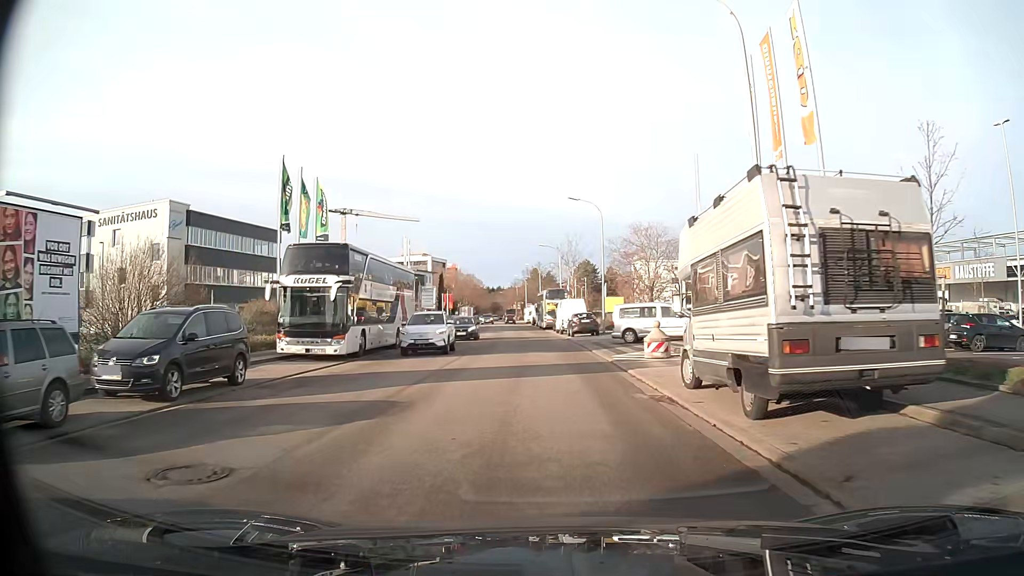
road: tertiary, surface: asphalt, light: Day
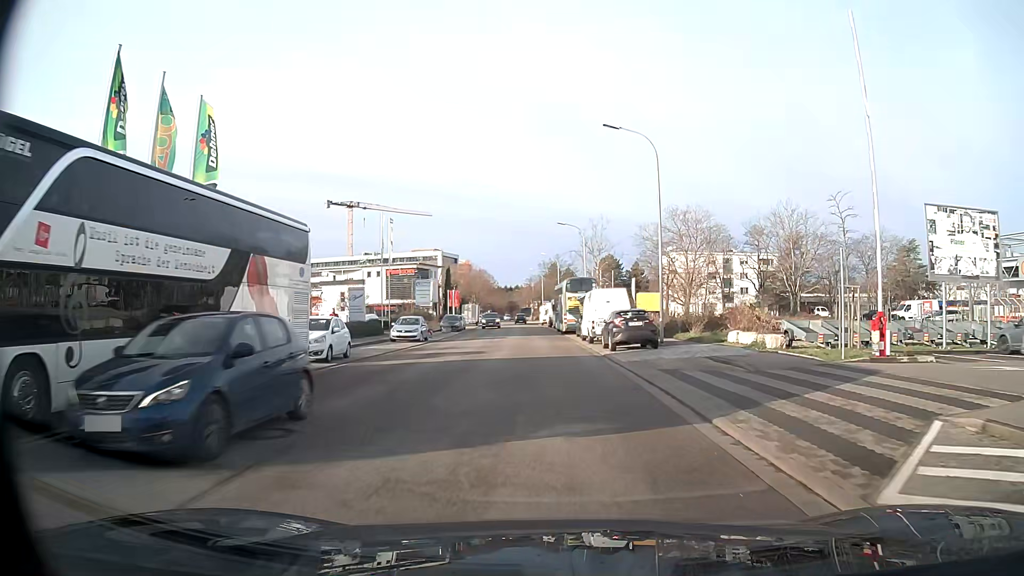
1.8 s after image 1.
(-0.2, +17.9) m; -1°
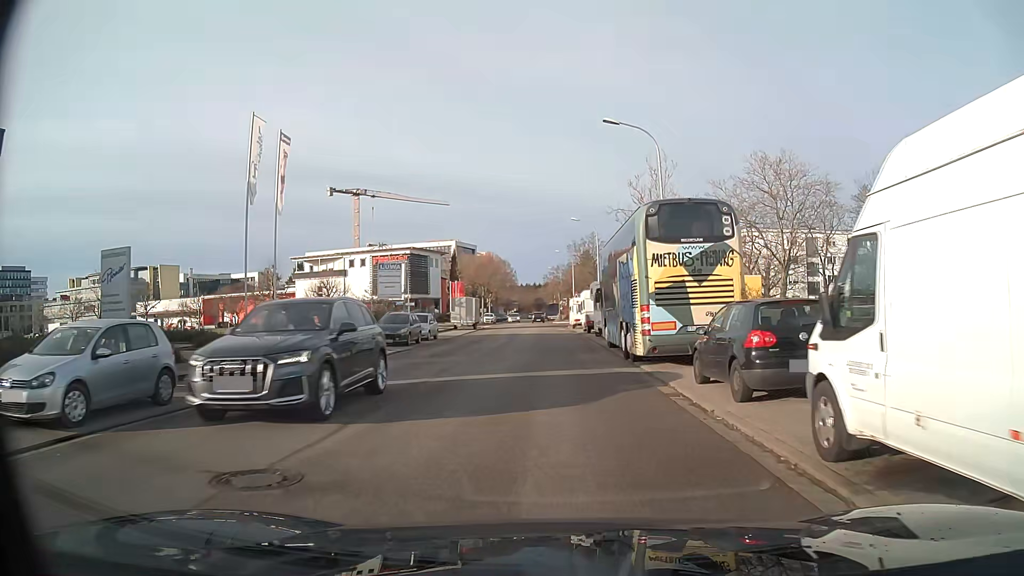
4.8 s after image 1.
(-0.7, +30.8) m; -3°
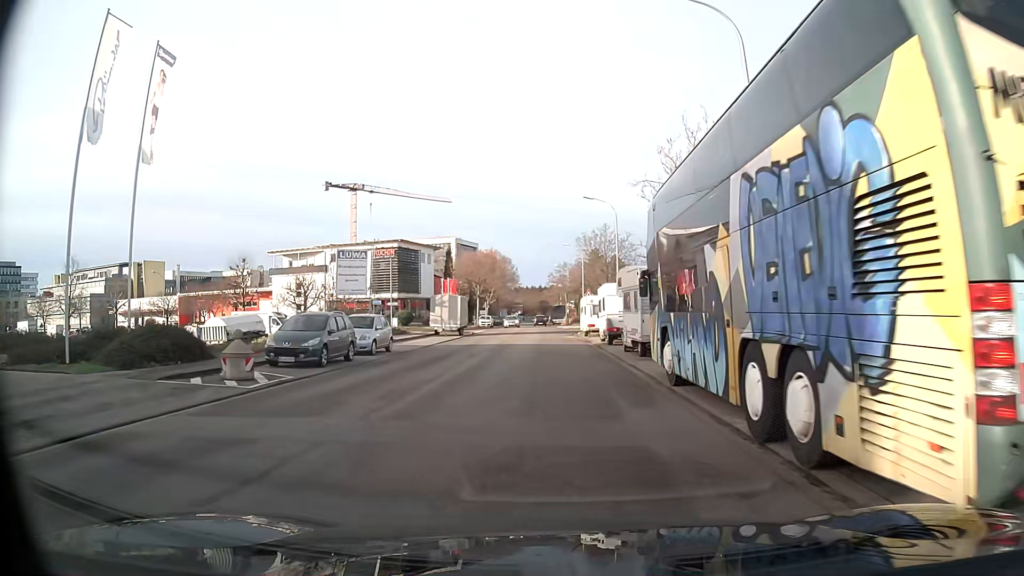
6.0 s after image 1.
(0.0, +12.4) m; 0°
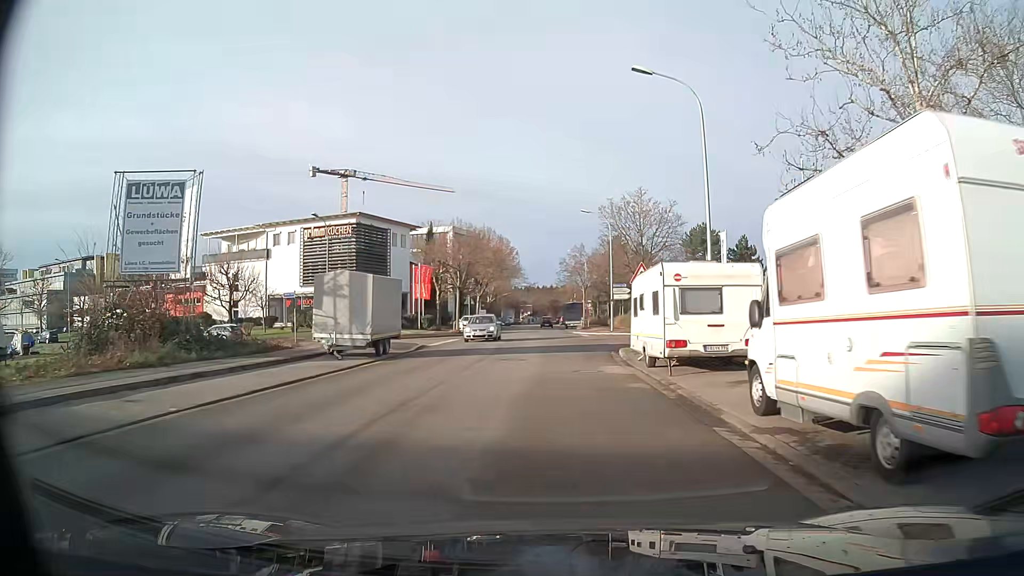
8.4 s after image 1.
(-0.2, +24.9) m; -1°
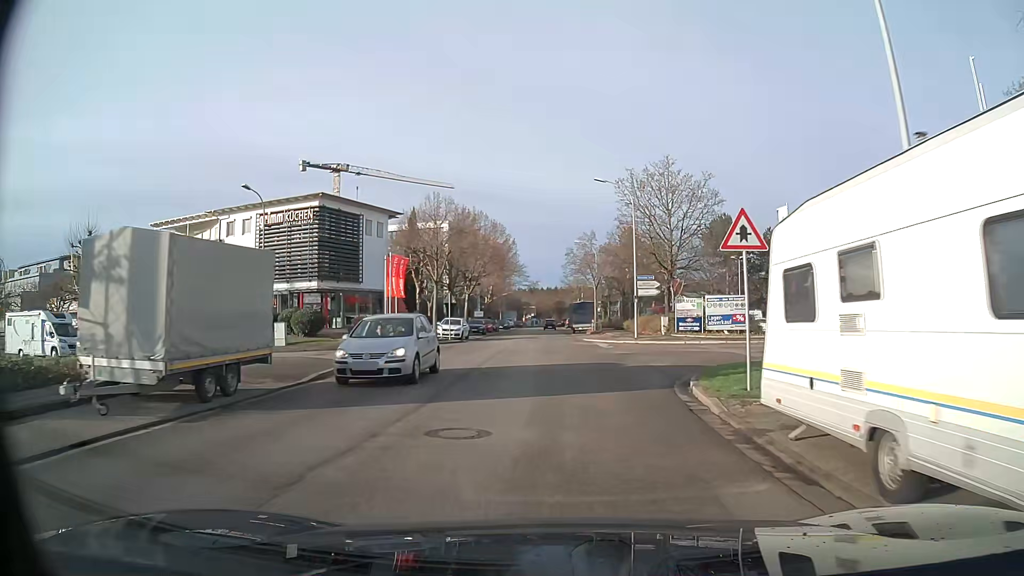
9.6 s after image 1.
(-0.1, +12.6) m; 0°
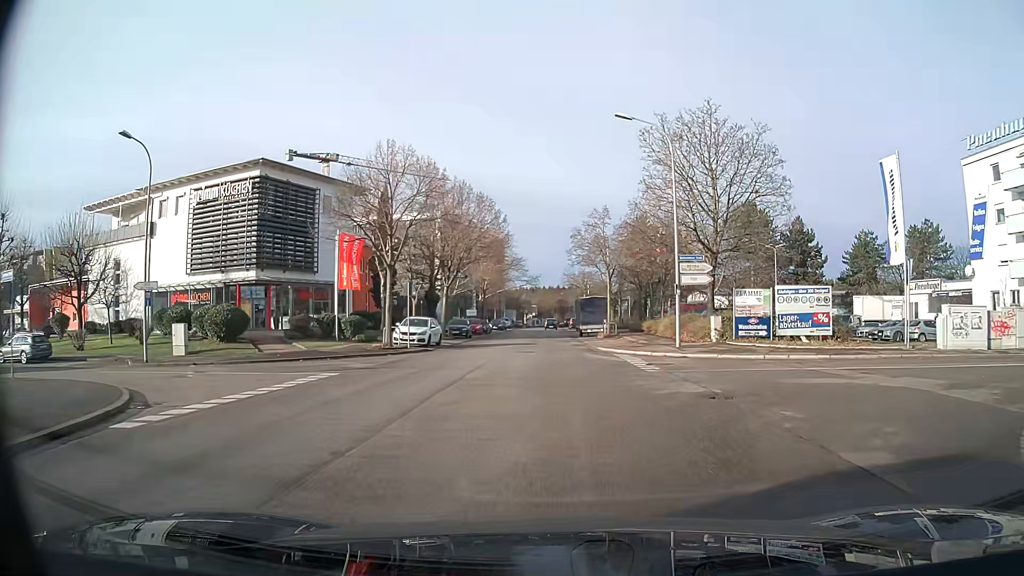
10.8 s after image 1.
(0.0, +12.7) m; 0°
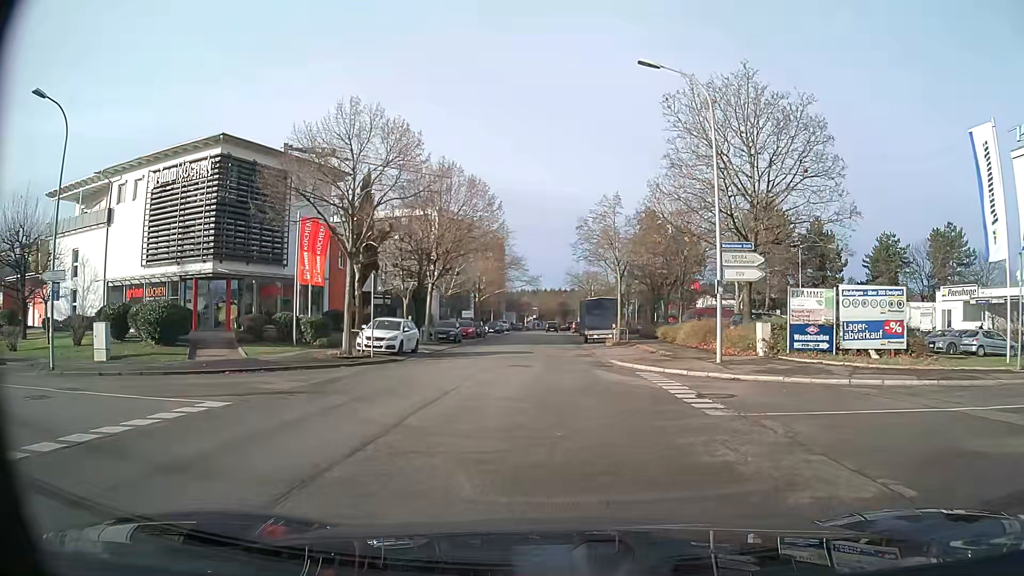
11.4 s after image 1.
(0.0, +6.4) m; 0°
